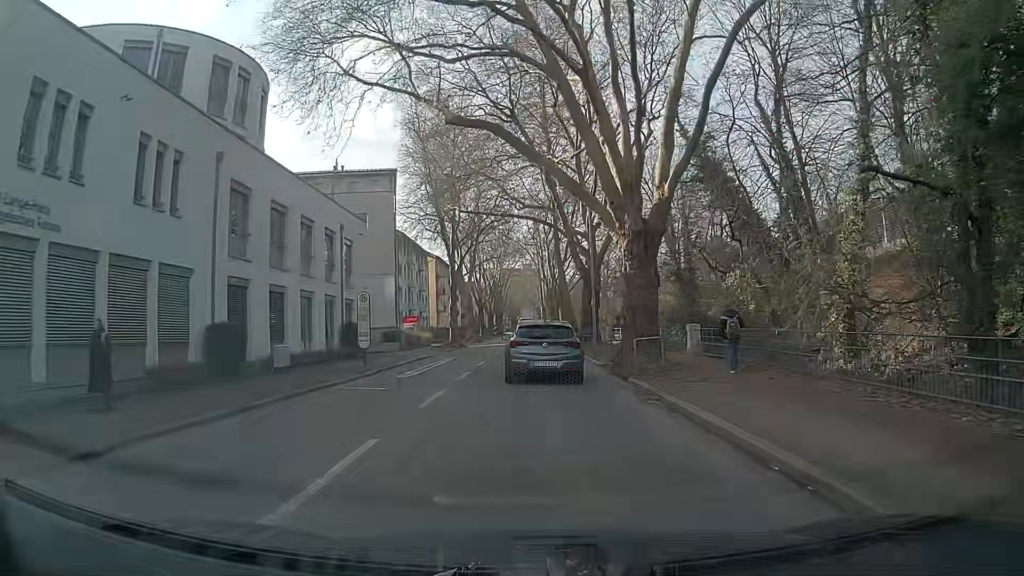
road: secondary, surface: asphalt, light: Day
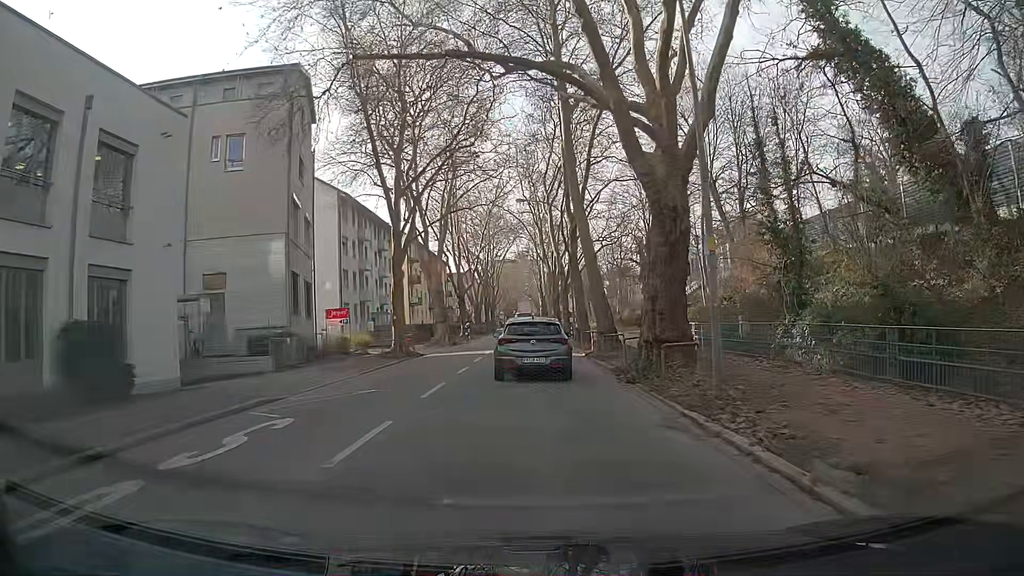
(-0.2, +22.5) m; -1°
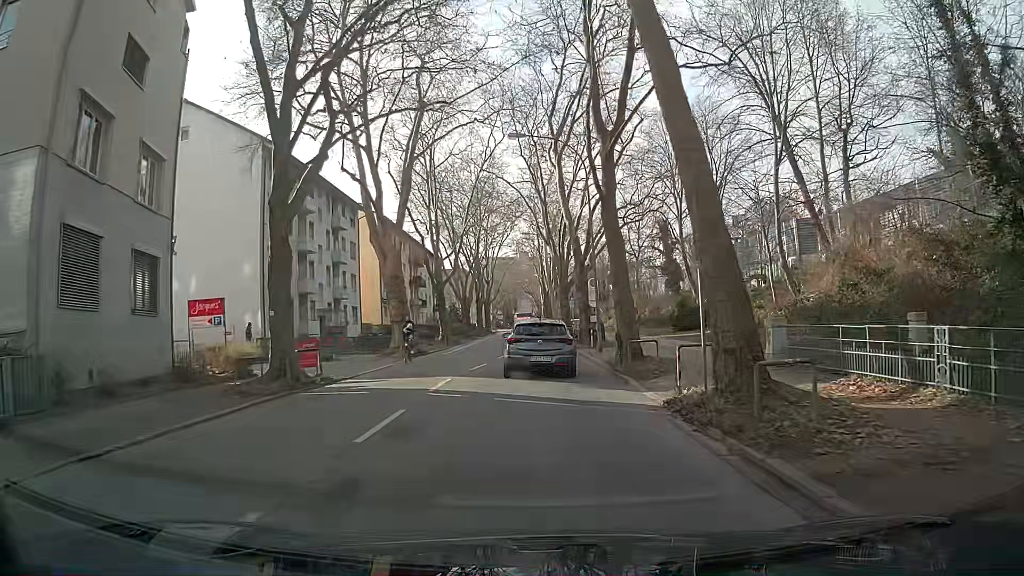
(0.0, +16.5) m; -1°
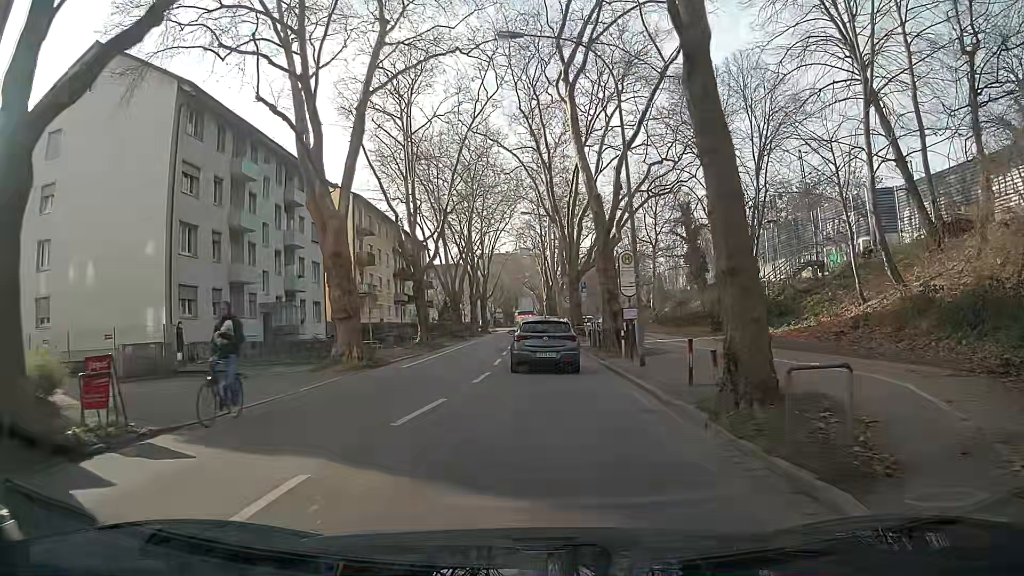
(0.0, +11.0) m; +1°
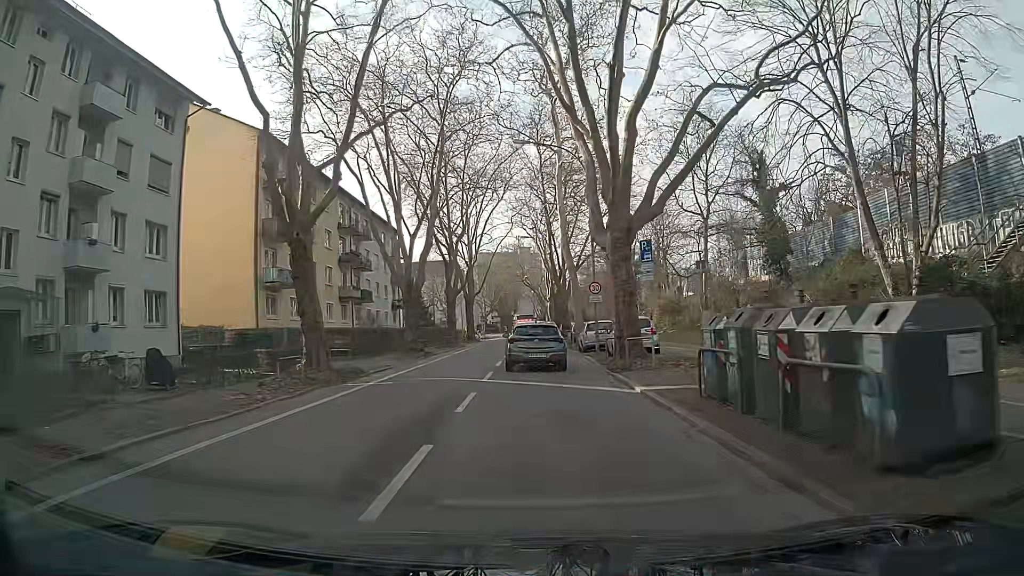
(0.0, +22.3) m; -1°
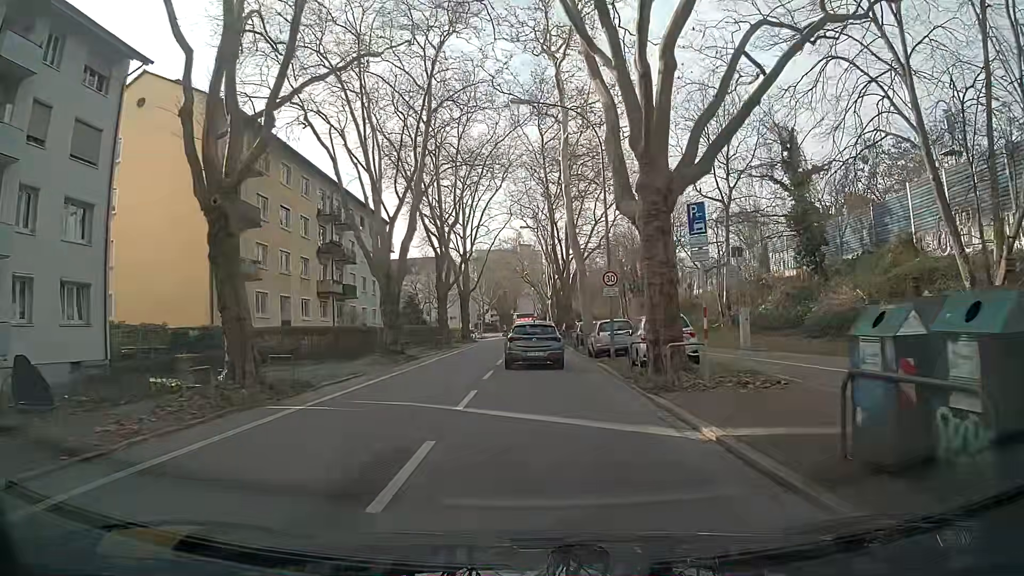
(0.0, +5.8) m; 0°
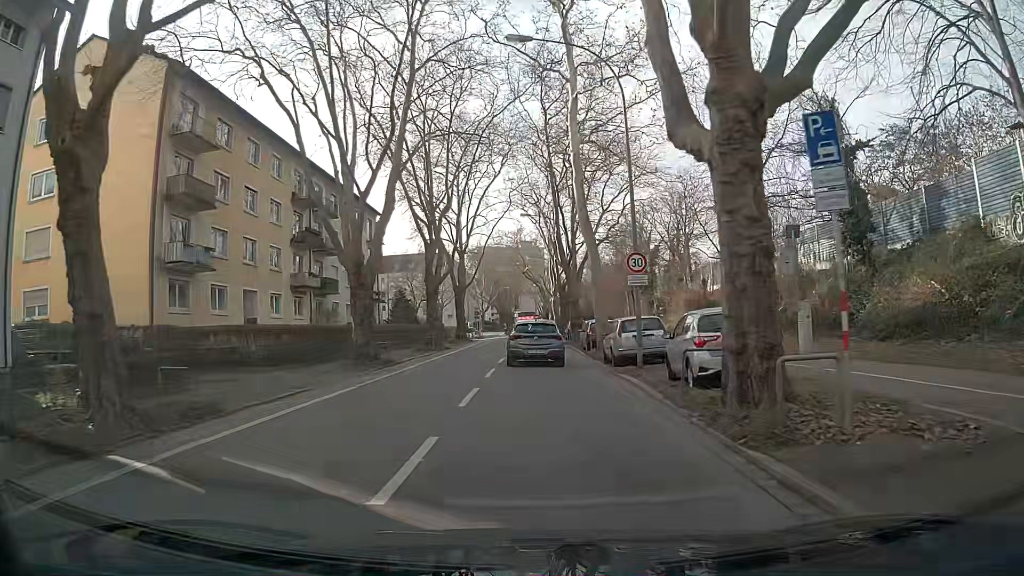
(-0.1, +5.9) m; -2°
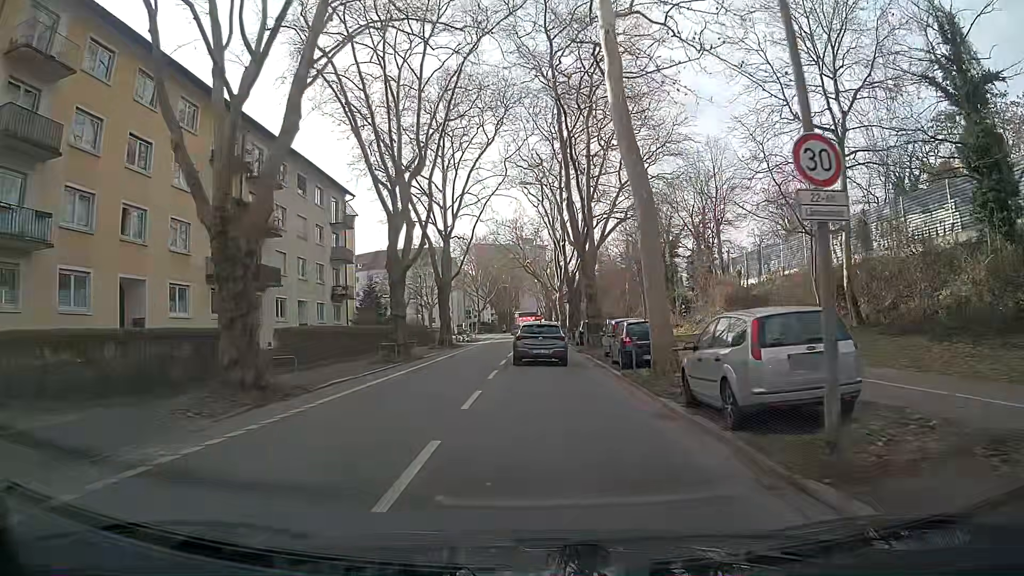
(-0.4, +12.2) m; 0°
(0, +10) (+1, +20) (+1, +30) (+2, +40) (+2, +50) (+3, +60) (+4, +70) (+4, +80) (+5, +90) (+5, +100) m
